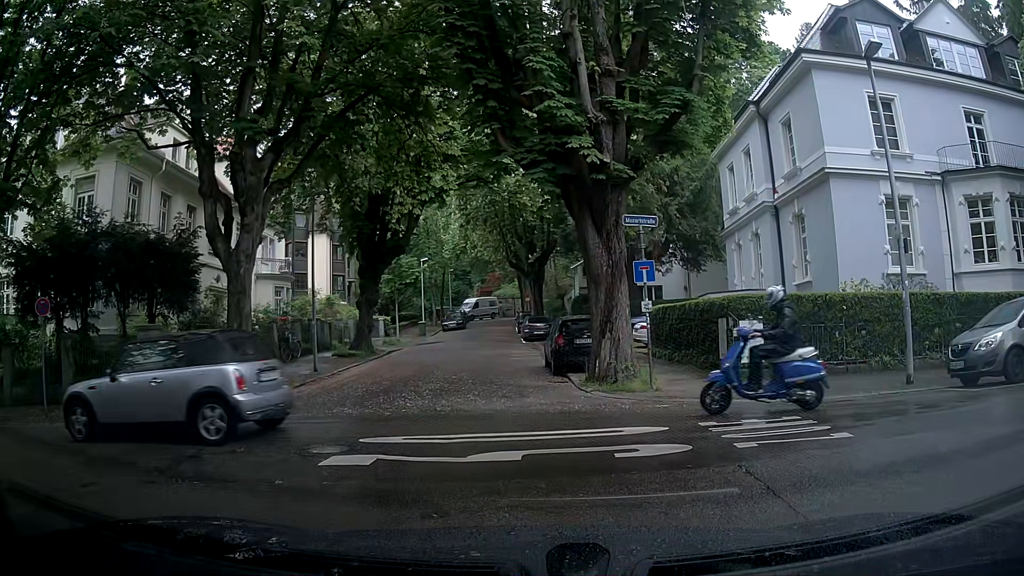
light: Day
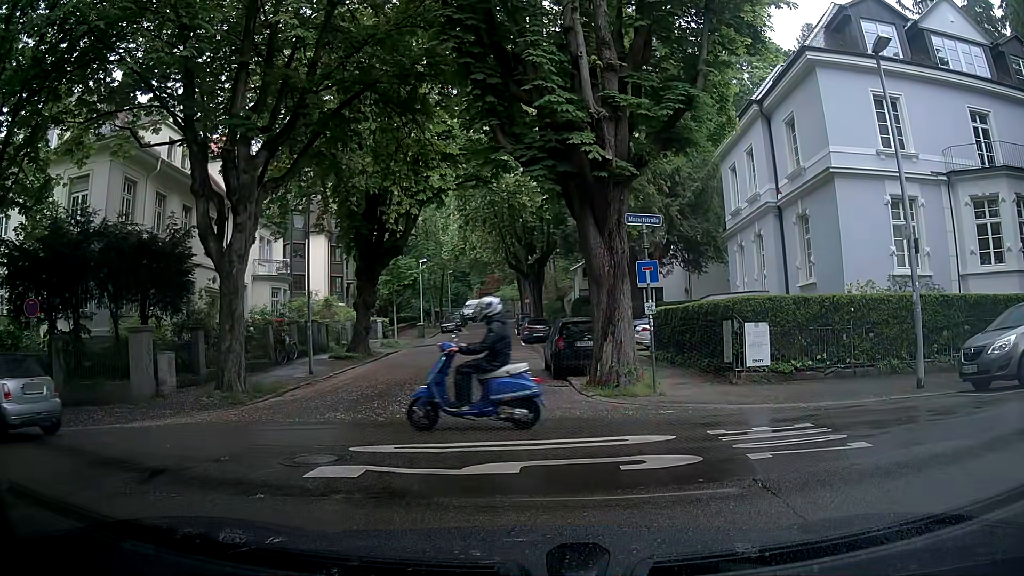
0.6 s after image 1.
(0.0, +0.4) m; 0°
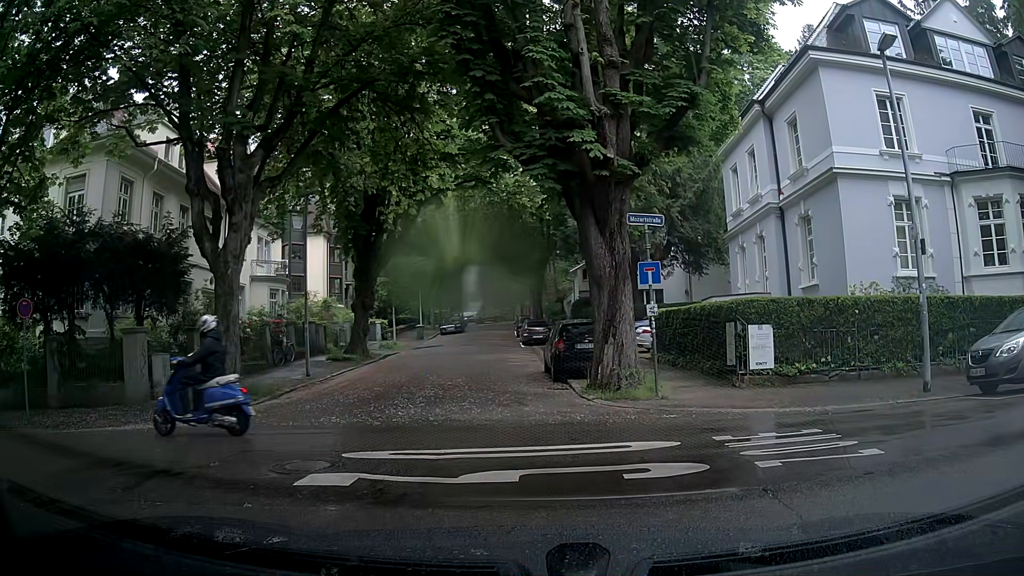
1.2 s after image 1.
(0.0, +0.3) m; 0°
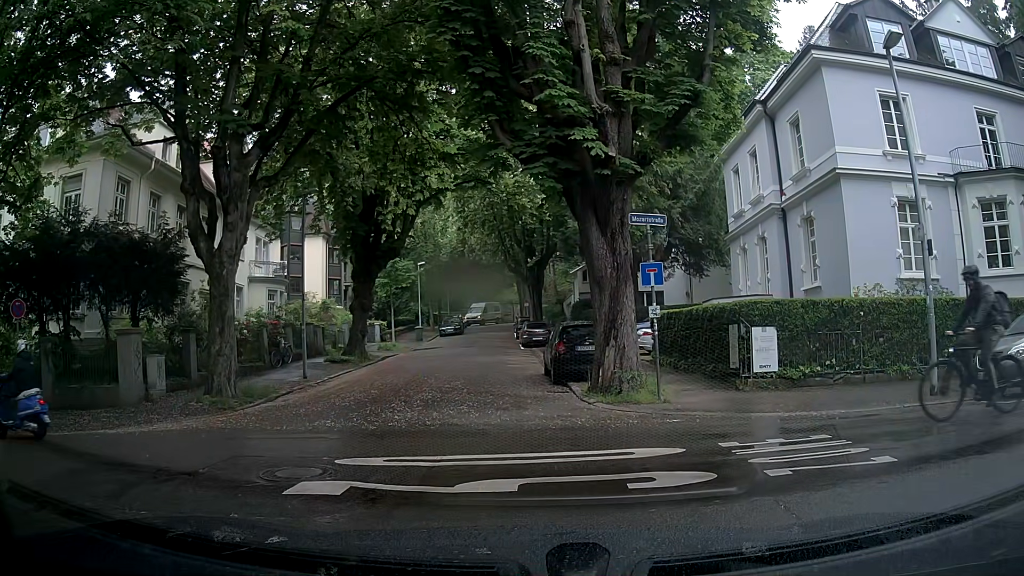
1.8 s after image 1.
(0.0, +0.3) m; 0°
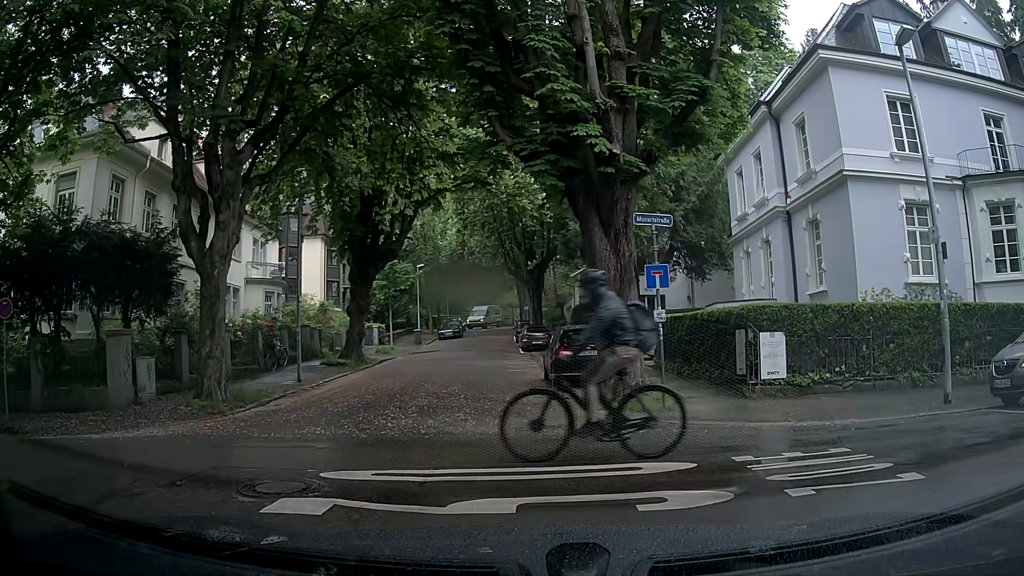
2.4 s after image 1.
(0.0, +0.6) m; 0°
